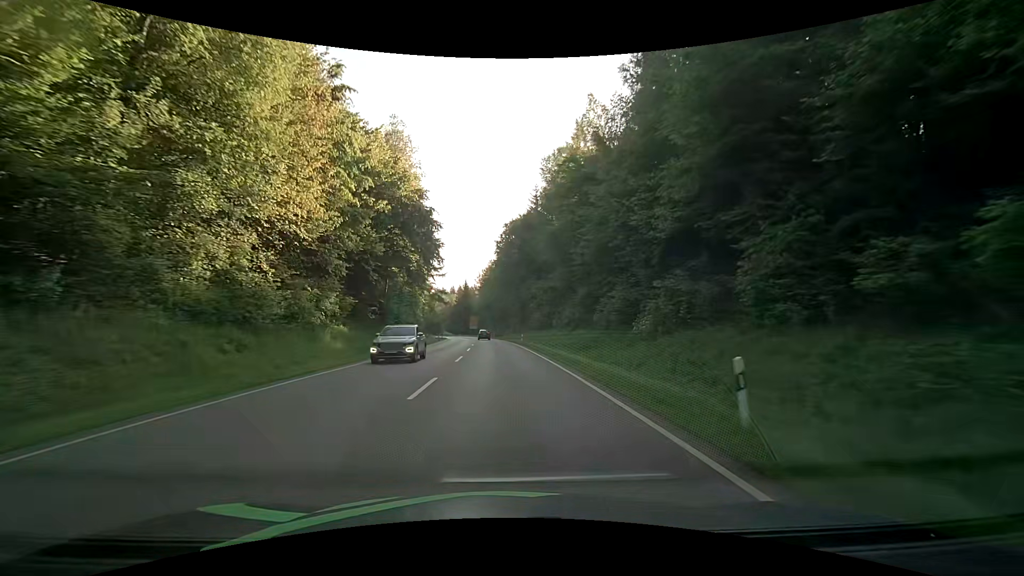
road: secondary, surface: asphalt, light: Day
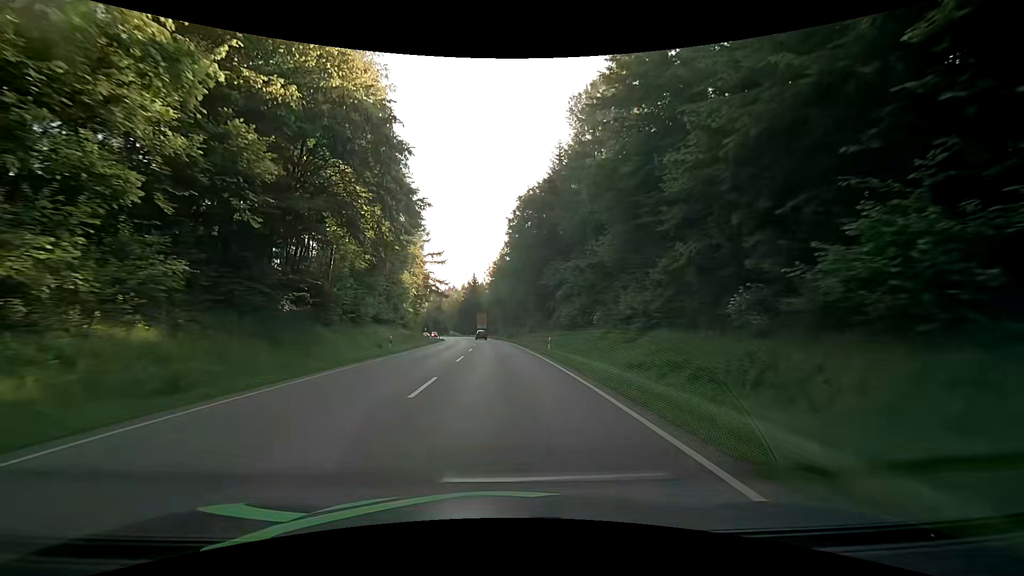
(-0.2, +21.7) m; -1°
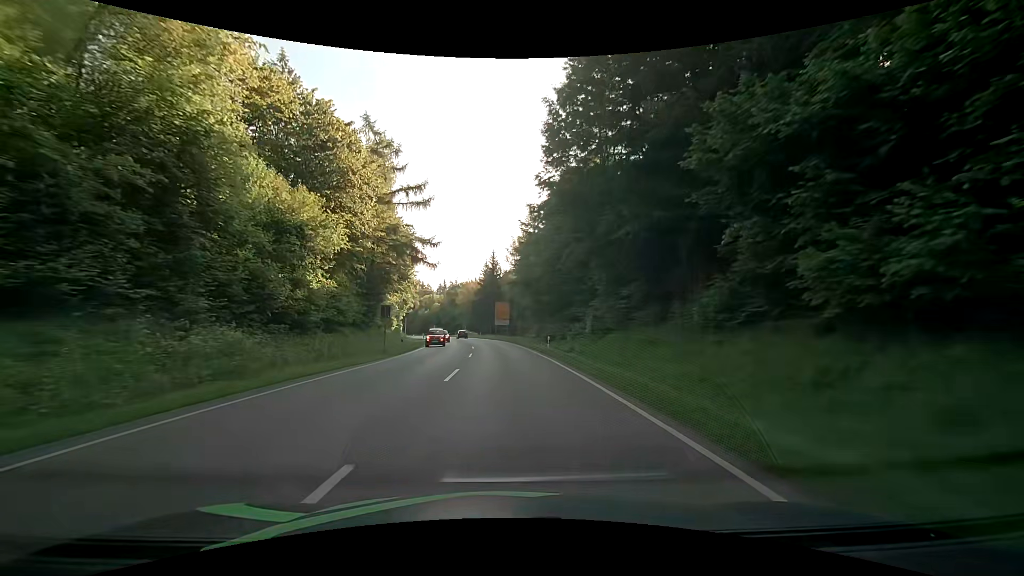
(-1.2, +43.2) m; -3°
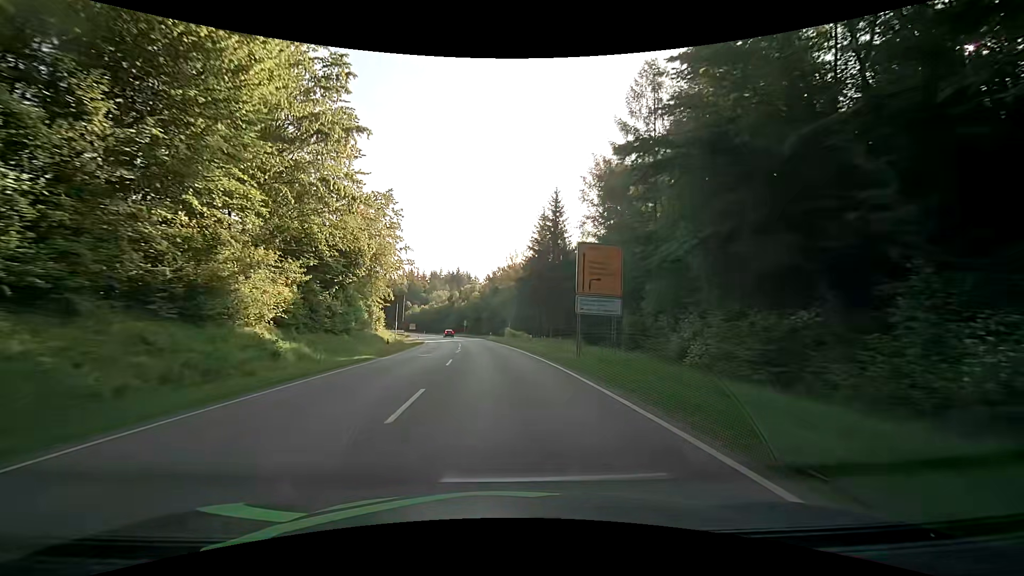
(-2.8, +54.0) m; -6°
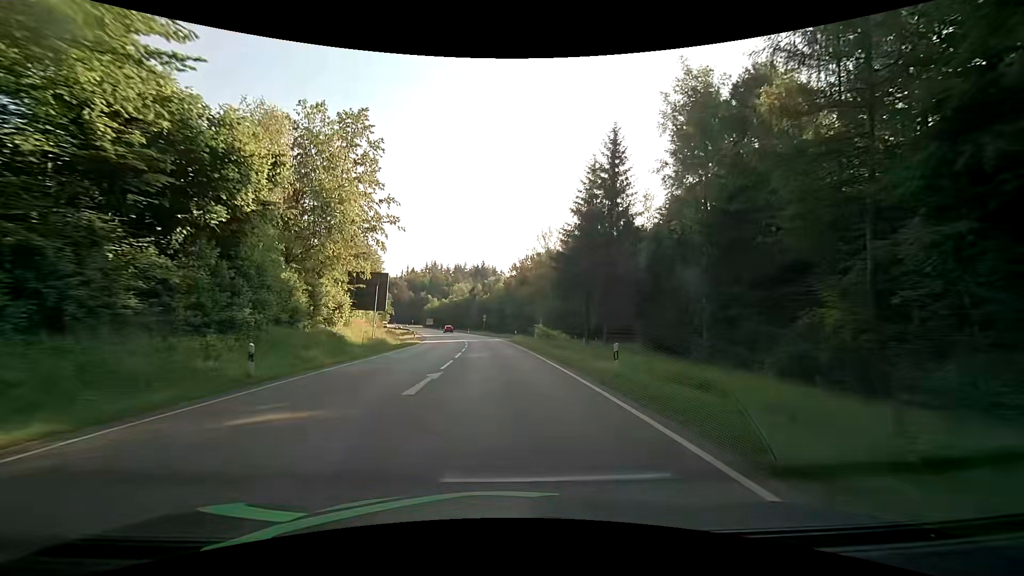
(-0.7, +21.6) m; -4°
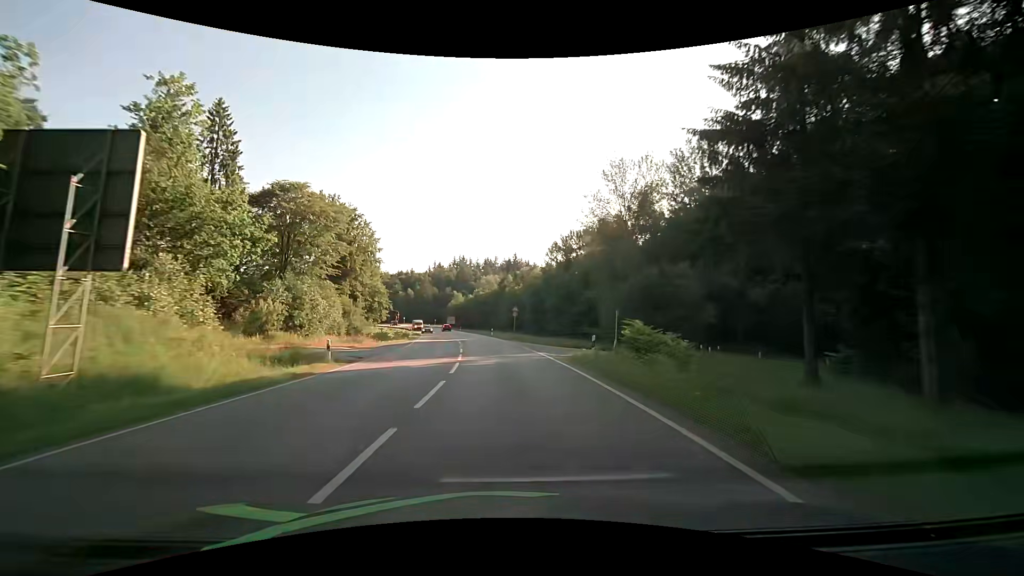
(-0.9, +32.5) m; -4°
(0, +10) (0, +20) (-1, +30) (-2, +40) (-3, +50) (-4, +60) (-6, +70) (-7, +80) (-9, +89) (-11, +99) m
